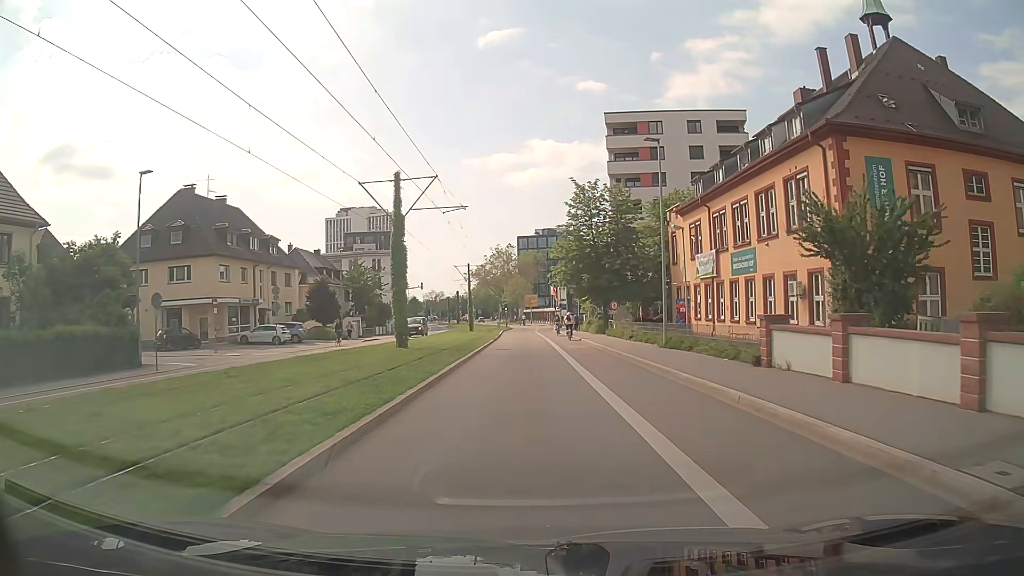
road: secondary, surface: asphalt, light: Day
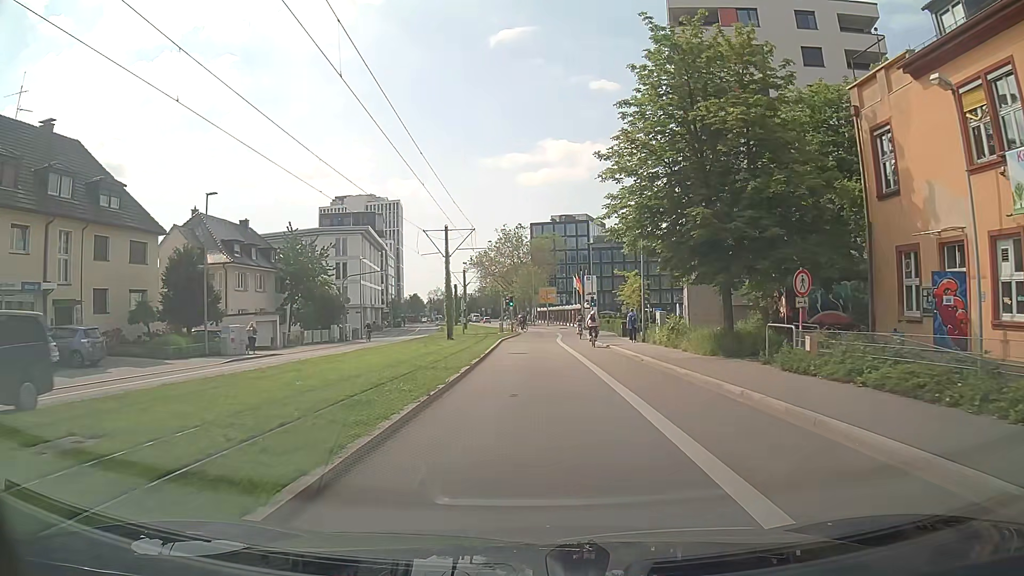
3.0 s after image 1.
(-0.7, +29.2) m; -2°
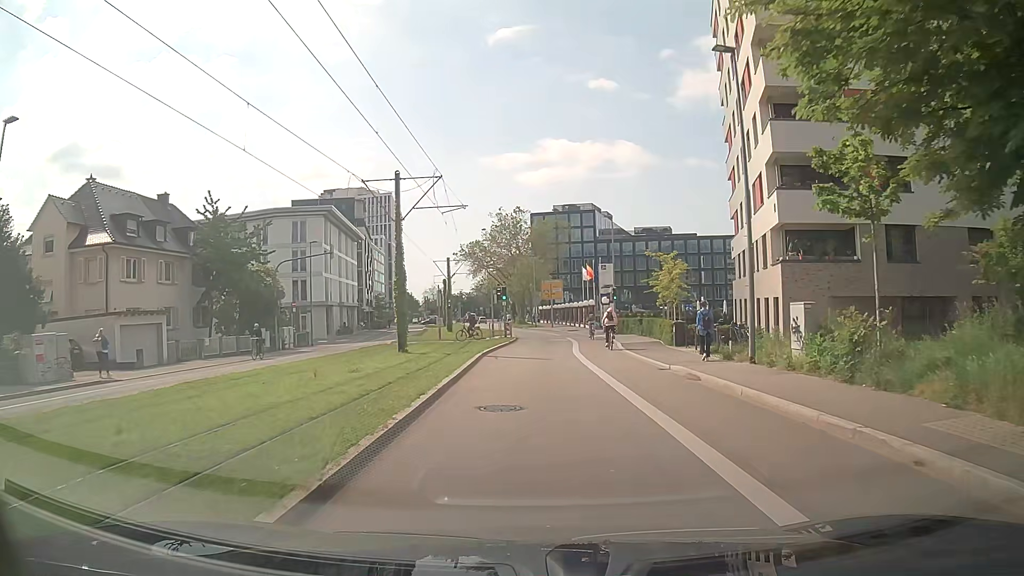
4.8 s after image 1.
(0.0, +16.1) m; 0°
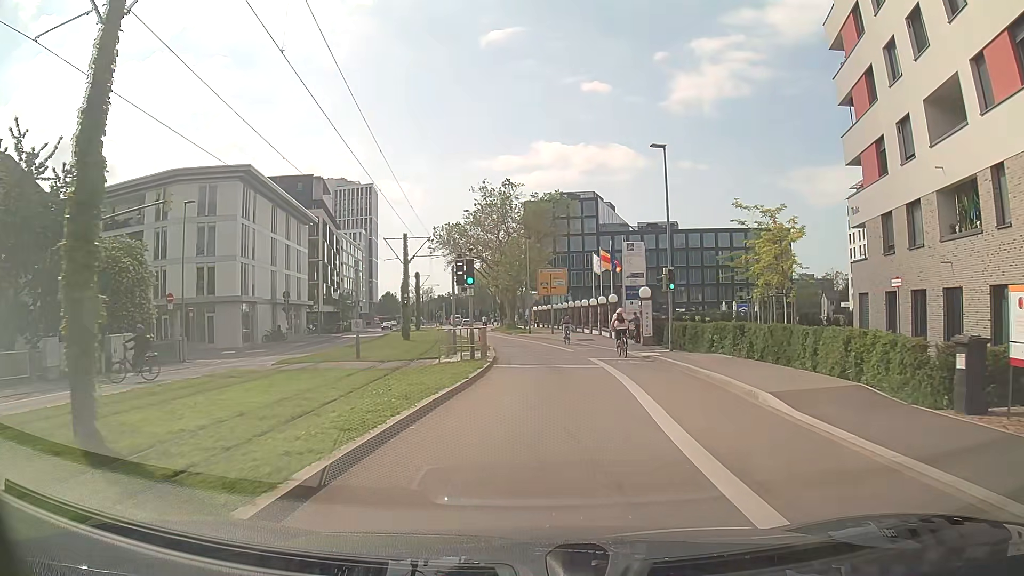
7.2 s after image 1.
(+0.1, +20.1) m; +1°
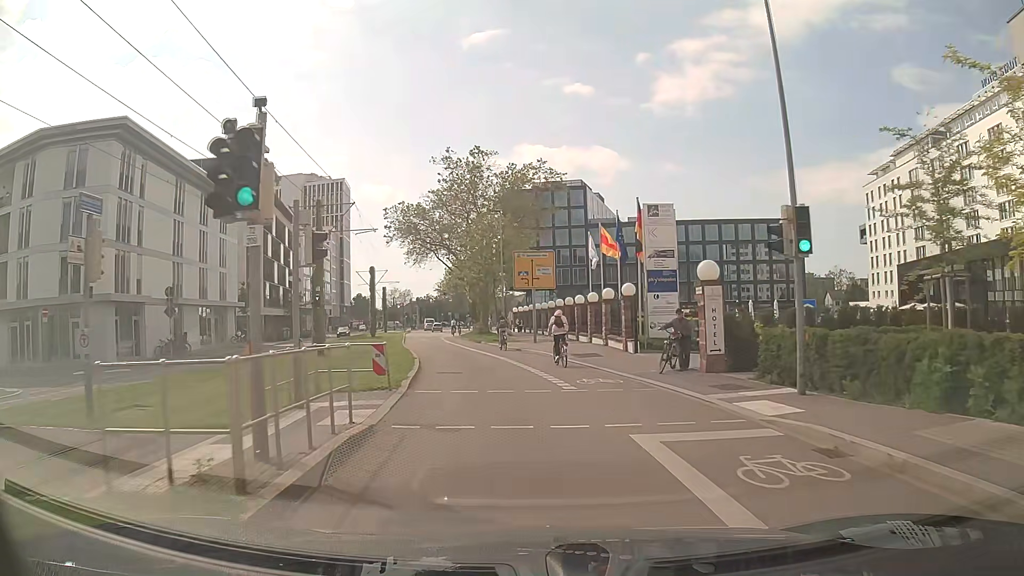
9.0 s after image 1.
(+0.5, +15.1) m; +1°
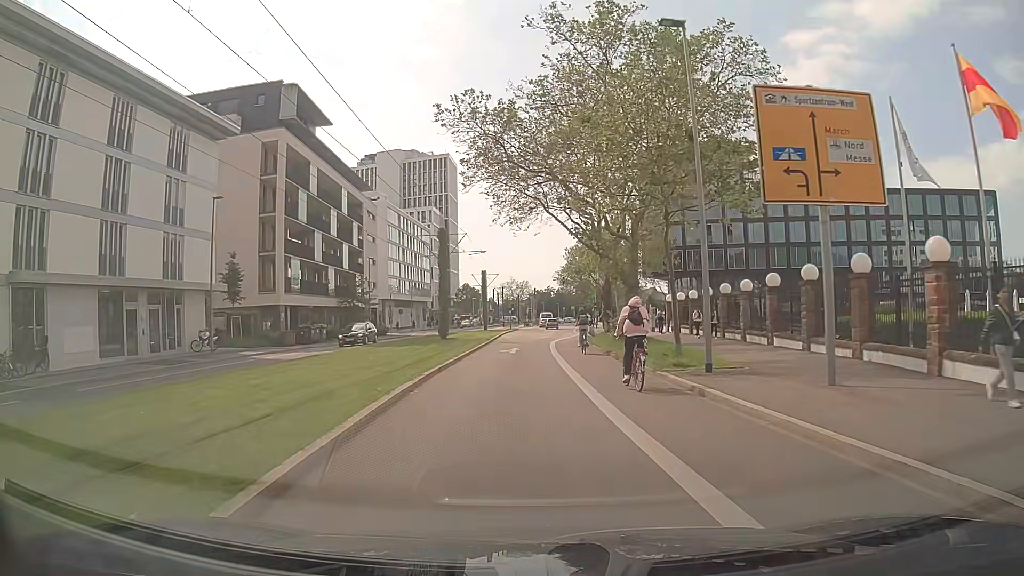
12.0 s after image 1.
(-2.6, +27.0) m; -11°
(0, +10) (0, +20) (-1, +30) (0, +40) (+1, +50) (+2, +60) (+3, +70) (+3, +80) (+4, +90) (+5, +100) m
